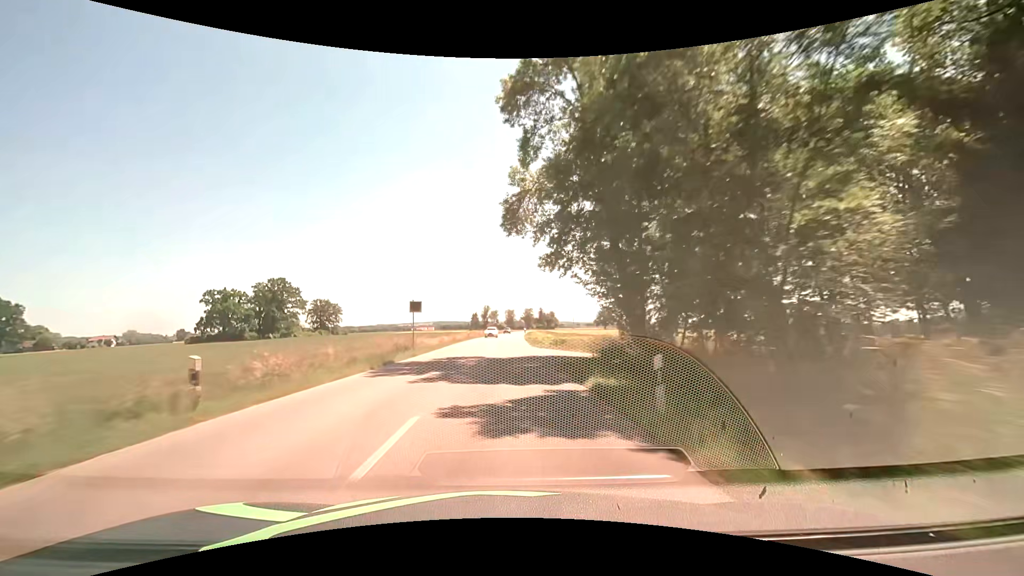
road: secondary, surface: asphalt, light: Day
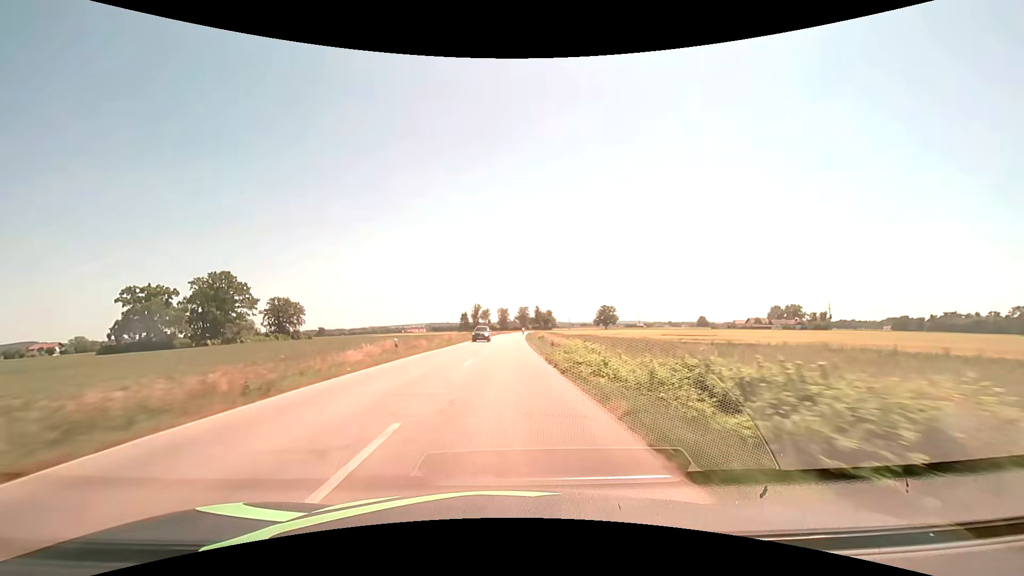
(+0.3, +37.6) m; +1°
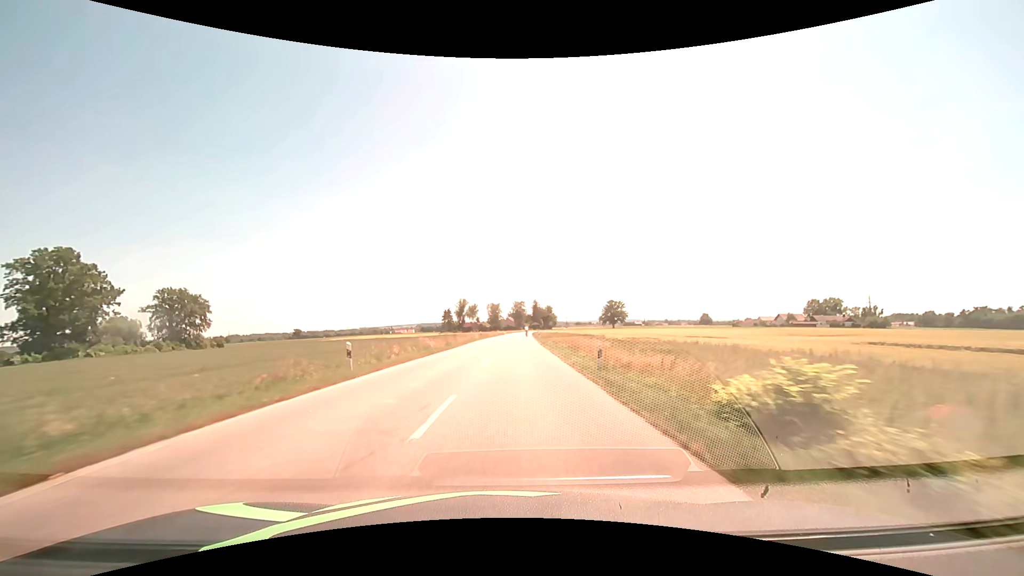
(-0.1, +62.7) m; +1°
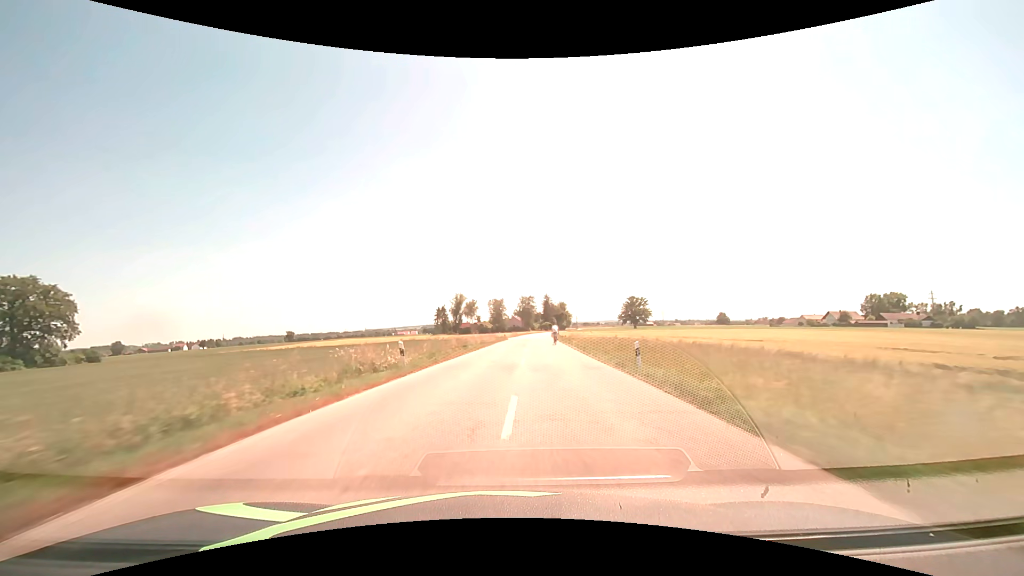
(+0.1, +50.1) m; -1°
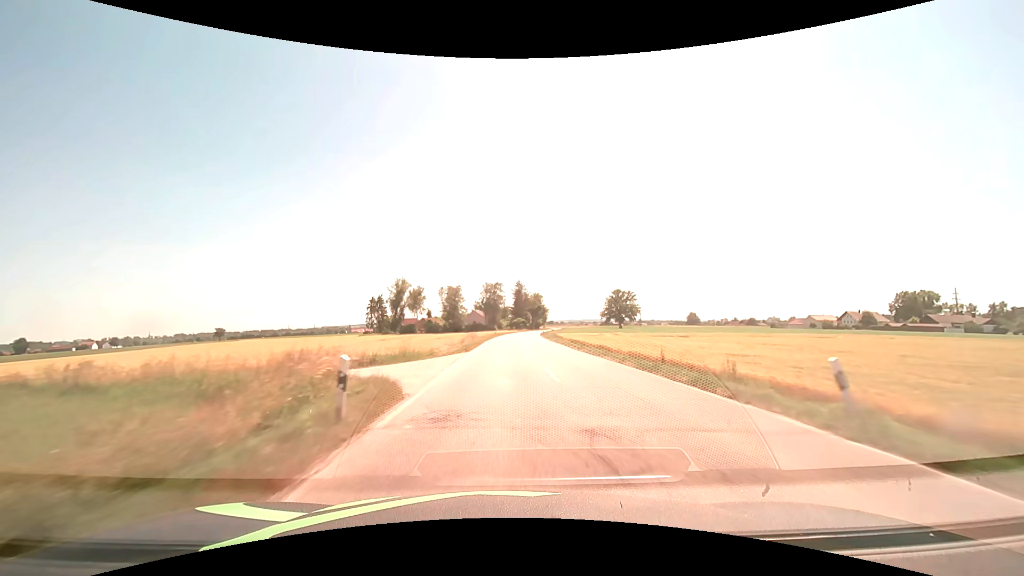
(+1.2, +62.5) m; +4°
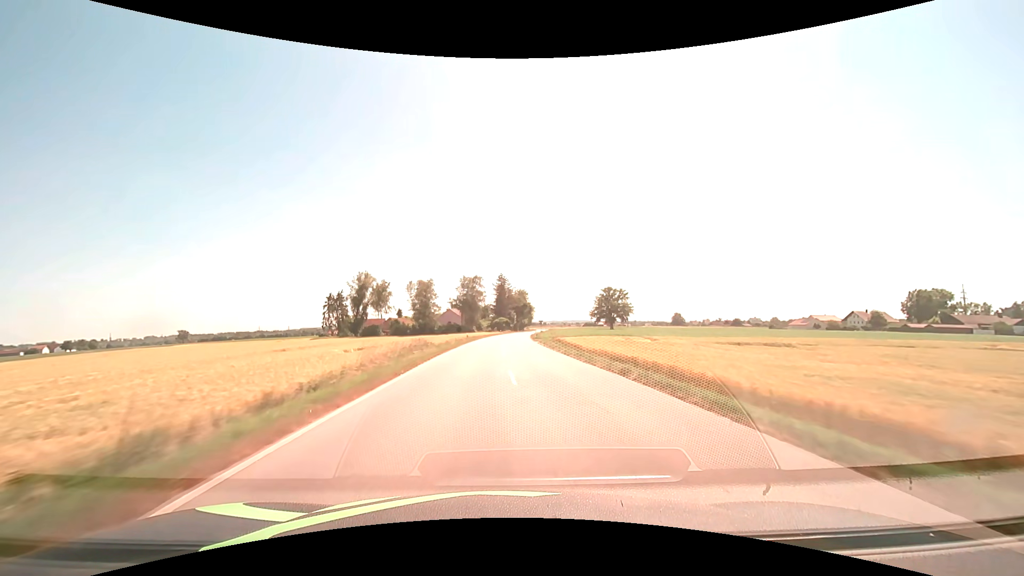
(+0.5, +25.0) m; +2°
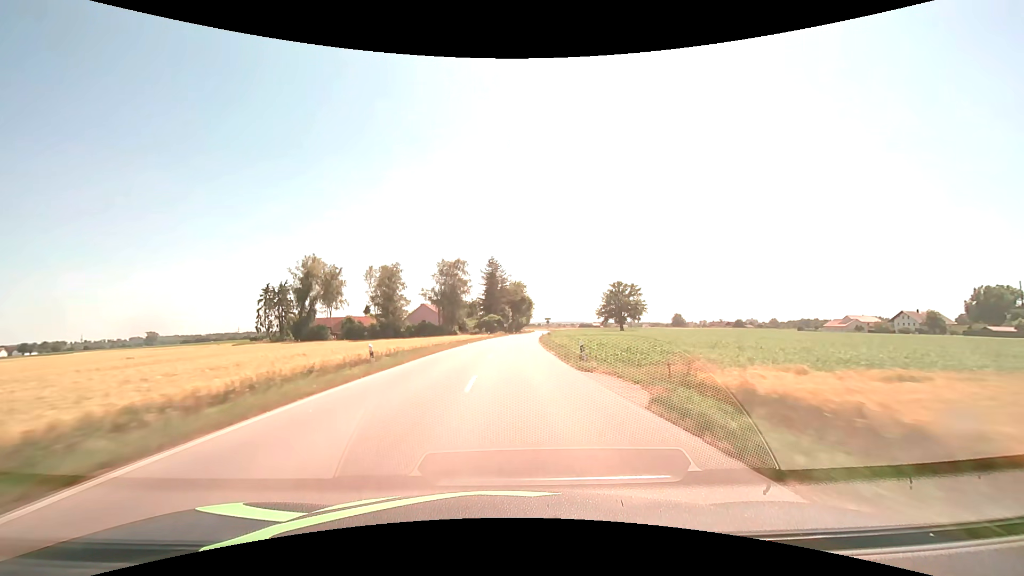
(+0.2, +37.6) m; +1°
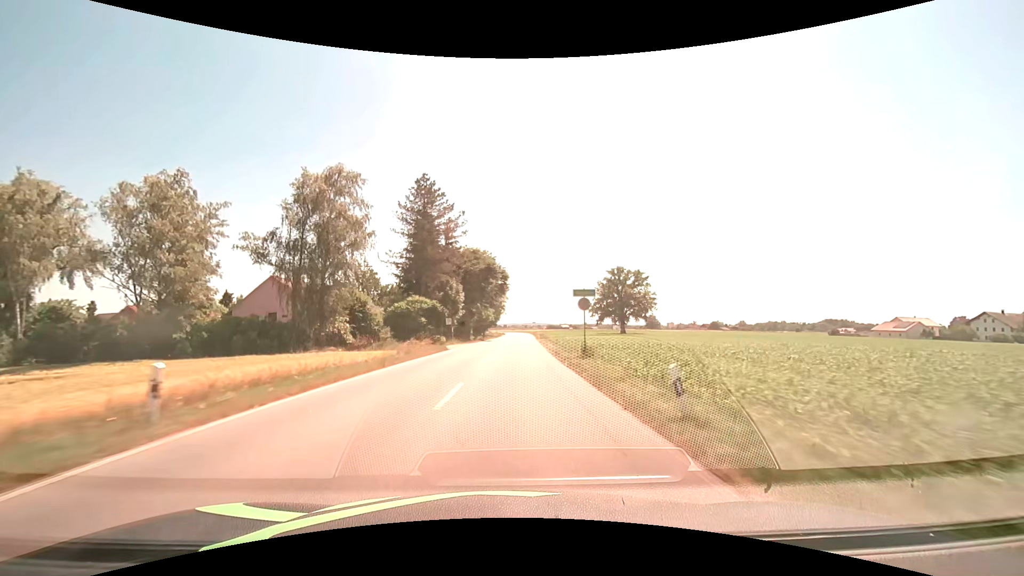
(+1.8, +62.6) m; +4°
(0, +10) (0, +20) (0, +30) (+1, +40) (+1, +50) (+2, +60) (+2, +70) (+3, +80) (+3, +90) (+3, +100) m
